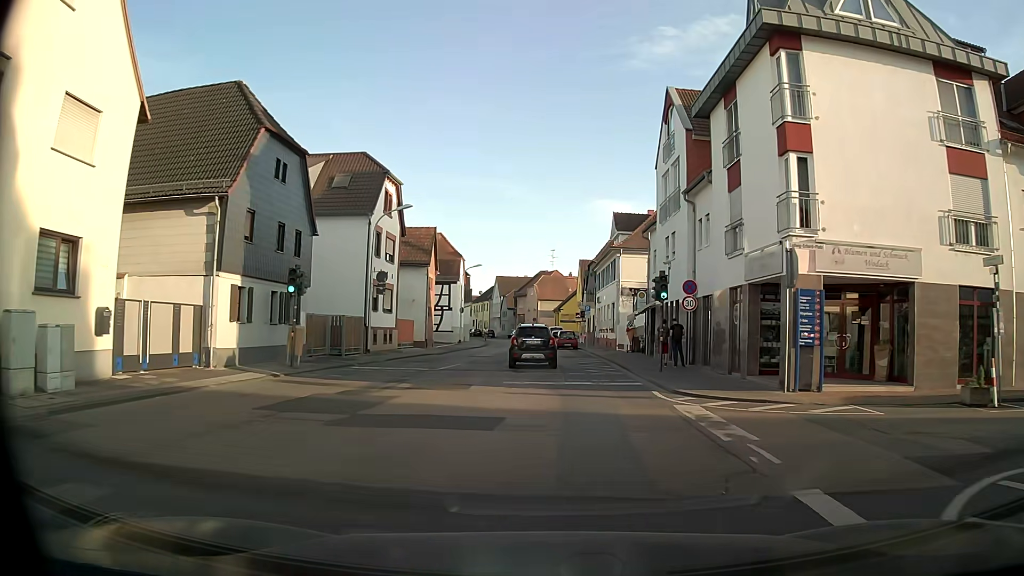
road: tertiary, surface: asphalt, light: Day
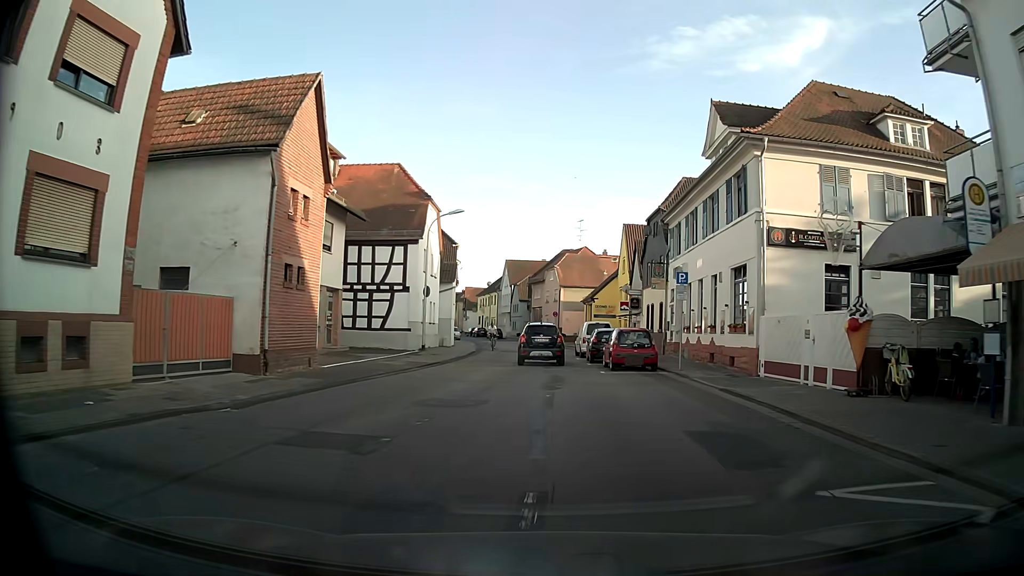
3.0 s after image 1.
(-1.2, +28.5) m; -2°
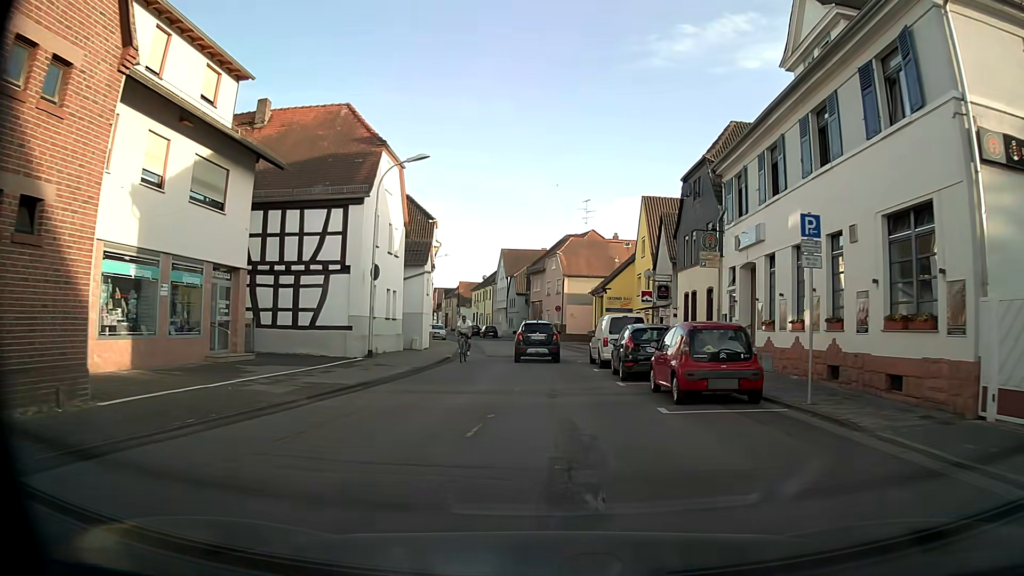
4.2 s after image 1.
(-0.1, +11.1) m; 0°
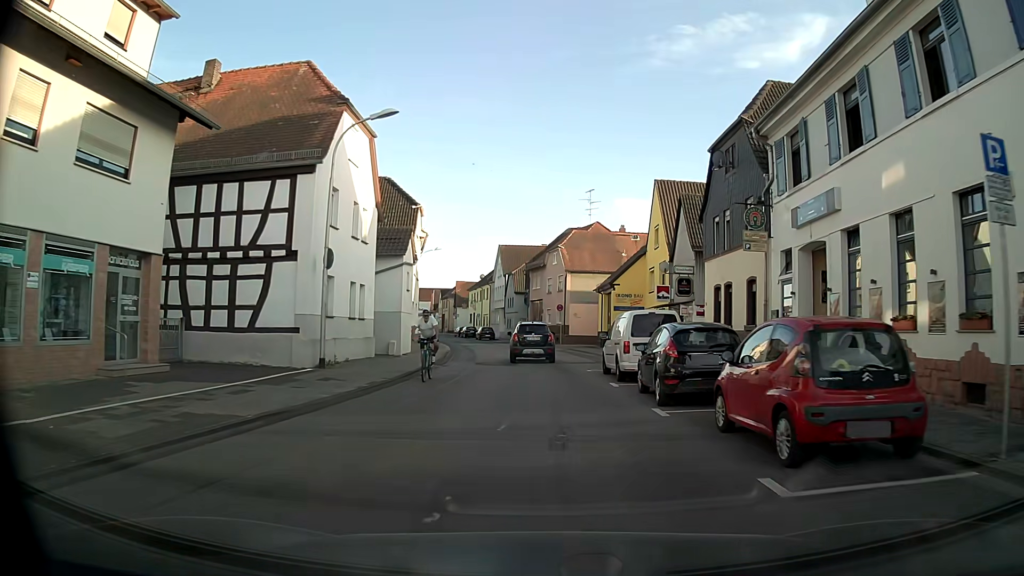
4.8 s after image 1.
(0.0, +5.5) m; 0°
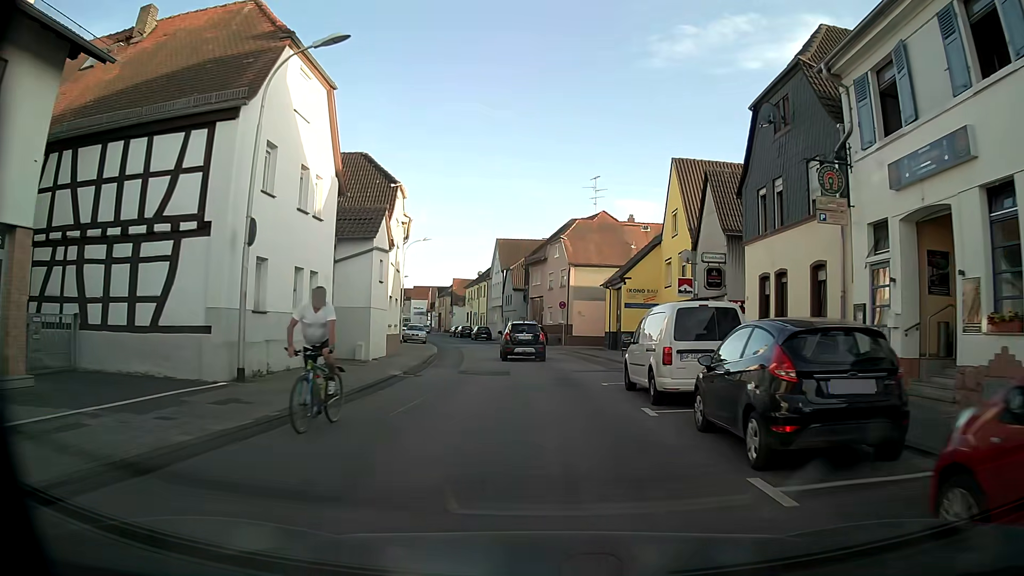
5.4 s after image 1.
(0.0, +5.4) m; 0°
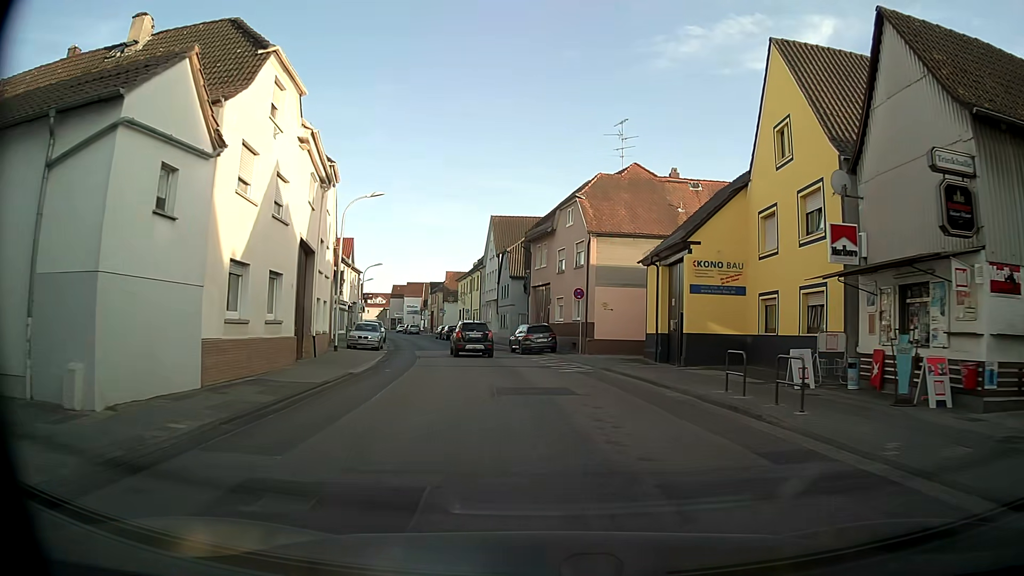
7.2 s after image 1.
(0.0, +16.1) m; 0°
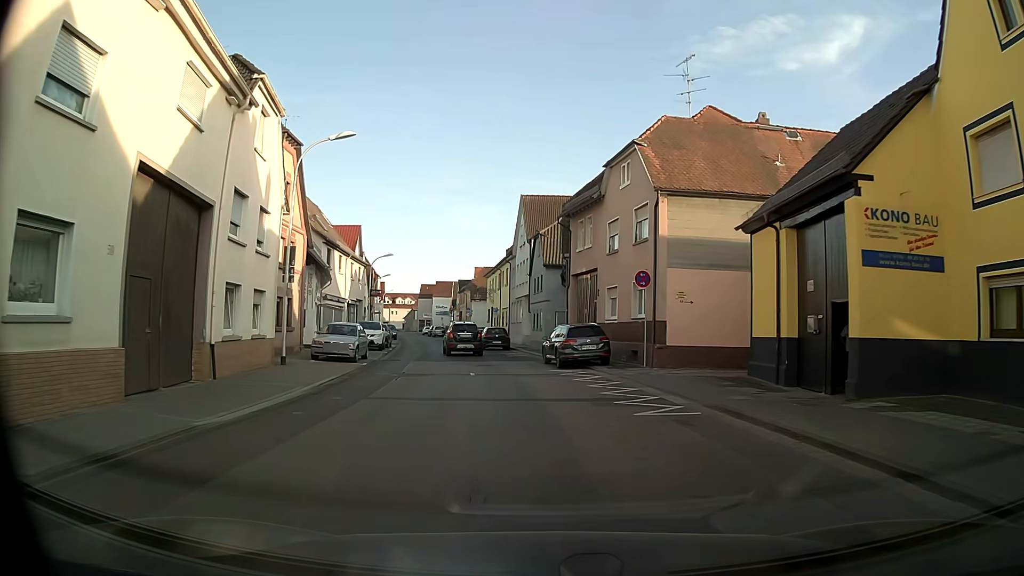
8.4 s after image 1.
(-0.2, +10.6) m; -3°
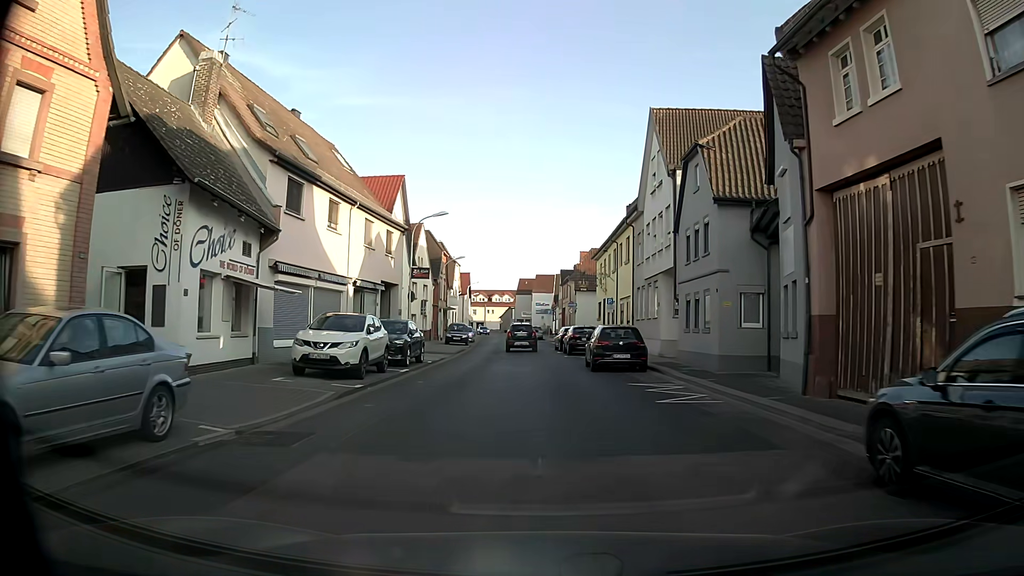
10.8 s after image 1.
(-1.7, +20.9) m; -9°
(0, +10) (0, +20) (-1, +30) (-1, +40) (-1, +50) (-2, +60) (-3, +70) (-4, +80) (-5, +90) (-6, +100) m
